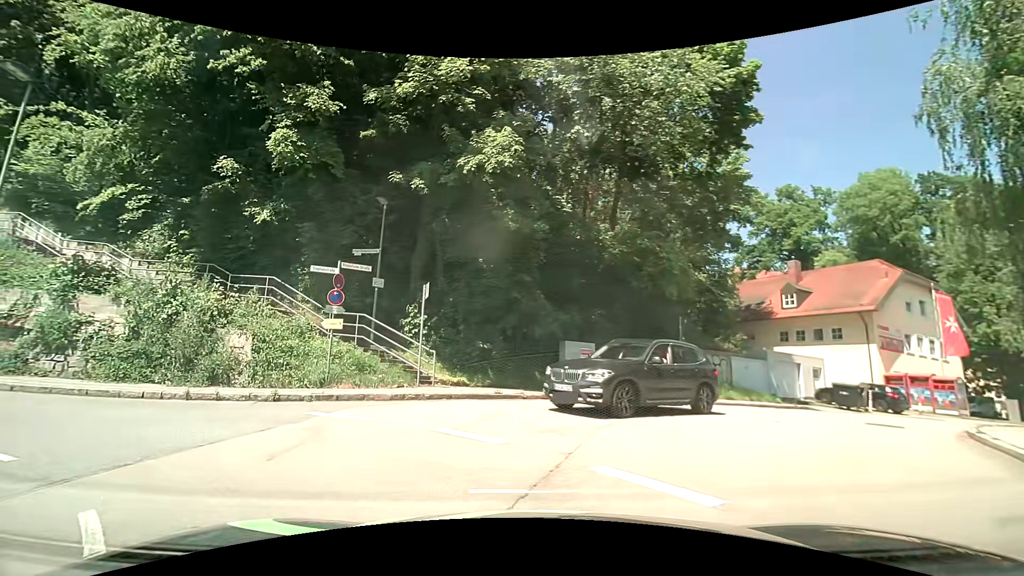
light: Day
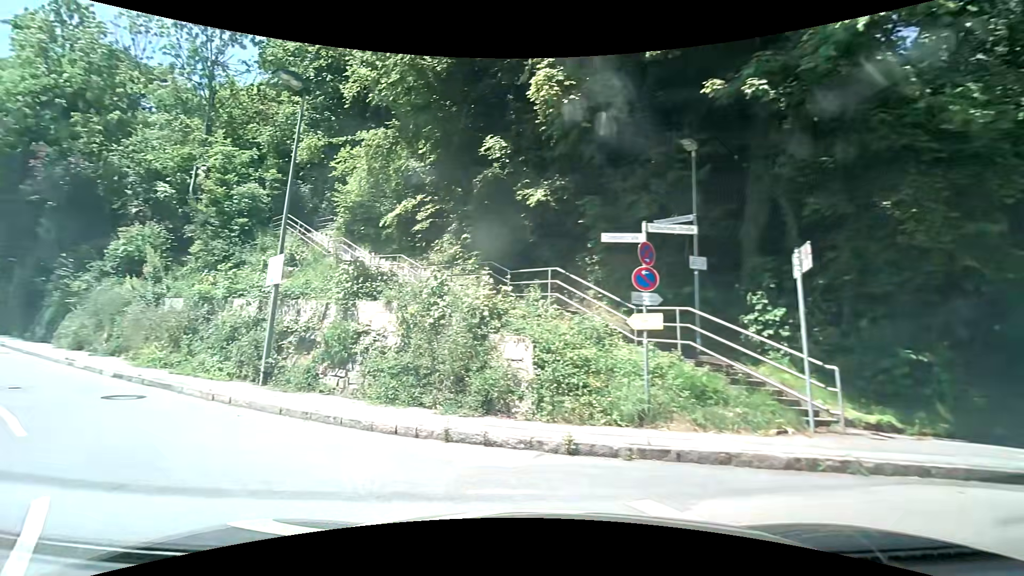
(-1.4, +5.5) m; -31°
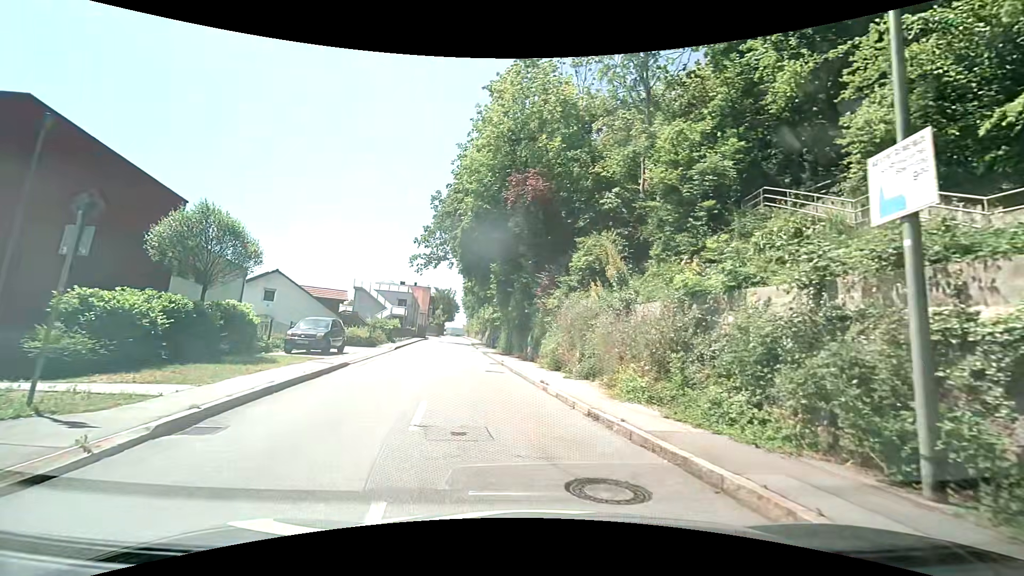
(-4.2, +7.3) m; -48°
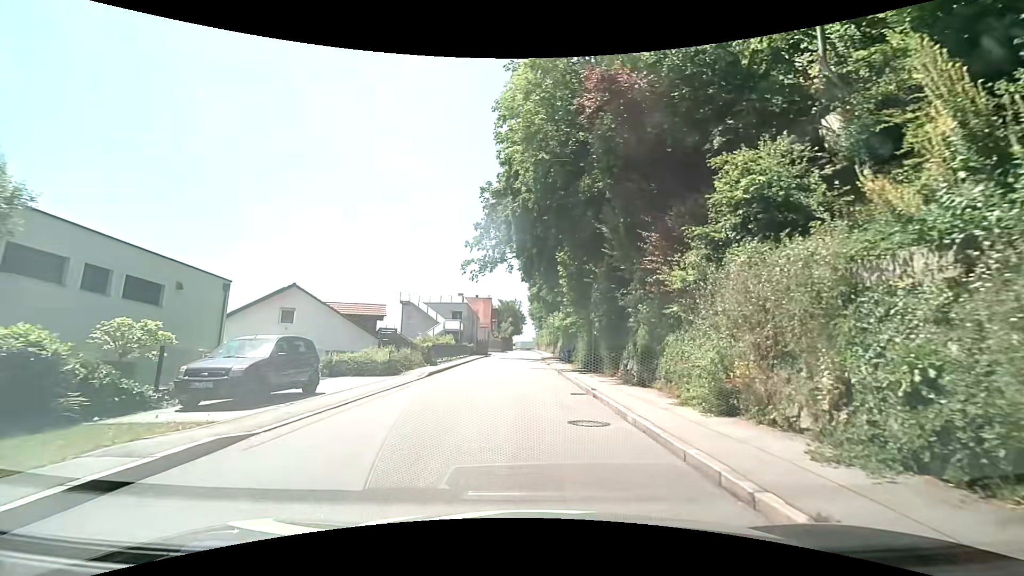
(-0.9, +10.7) m; -9°
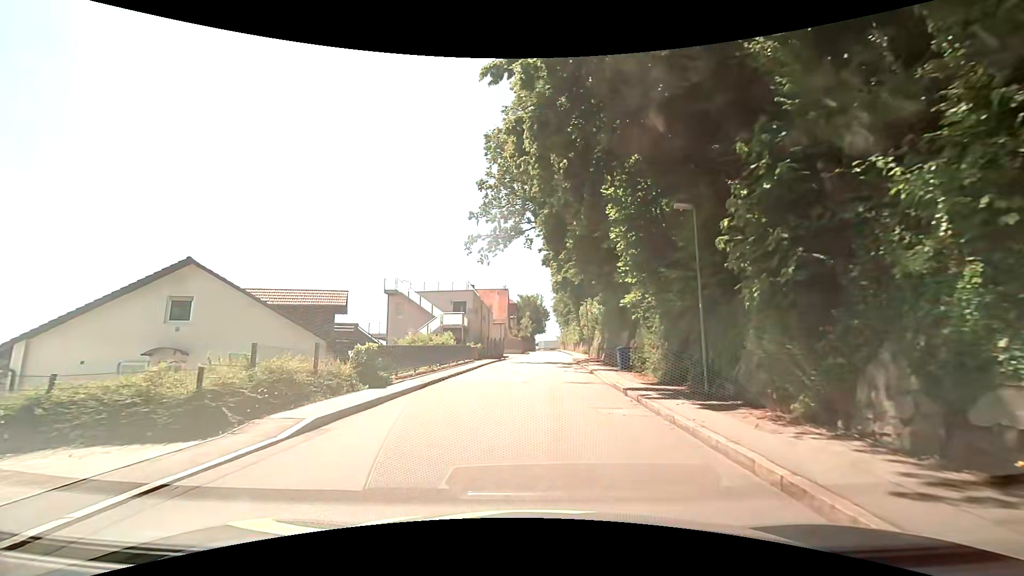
(-0.3, +13.7) m; -2°
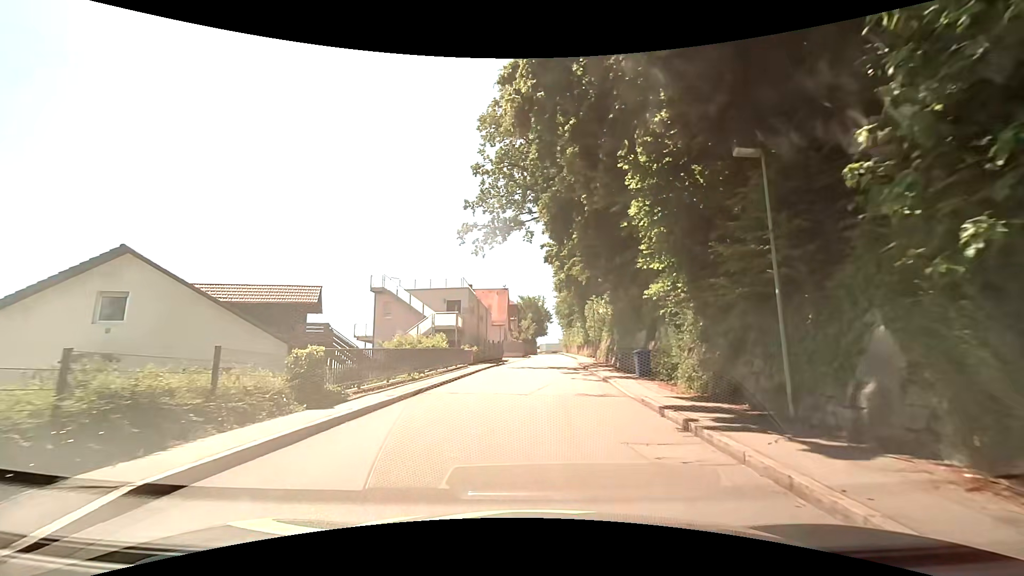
(0.0, +3.9) m; 0°
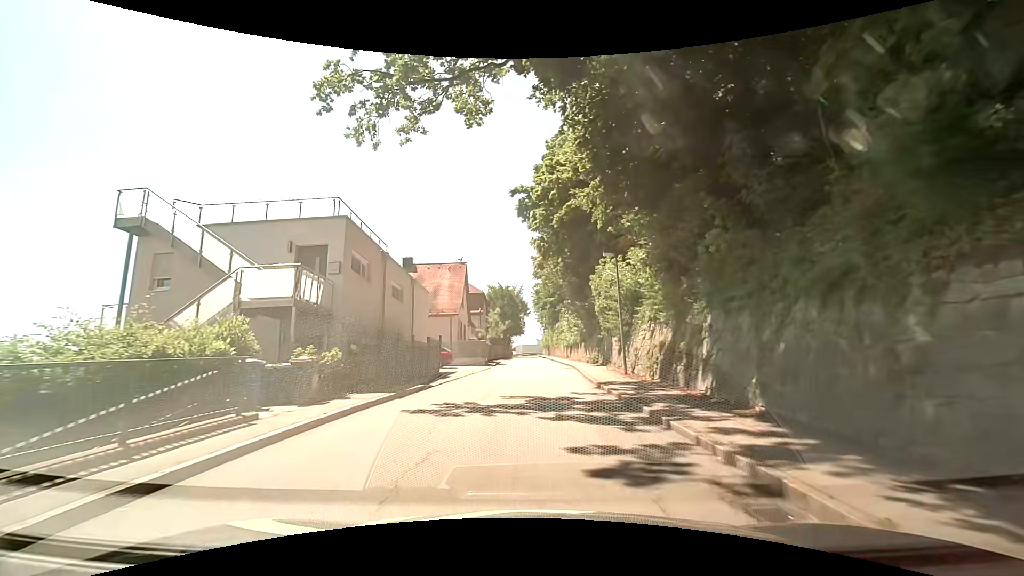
(+0.5, +21.0) m; +2°
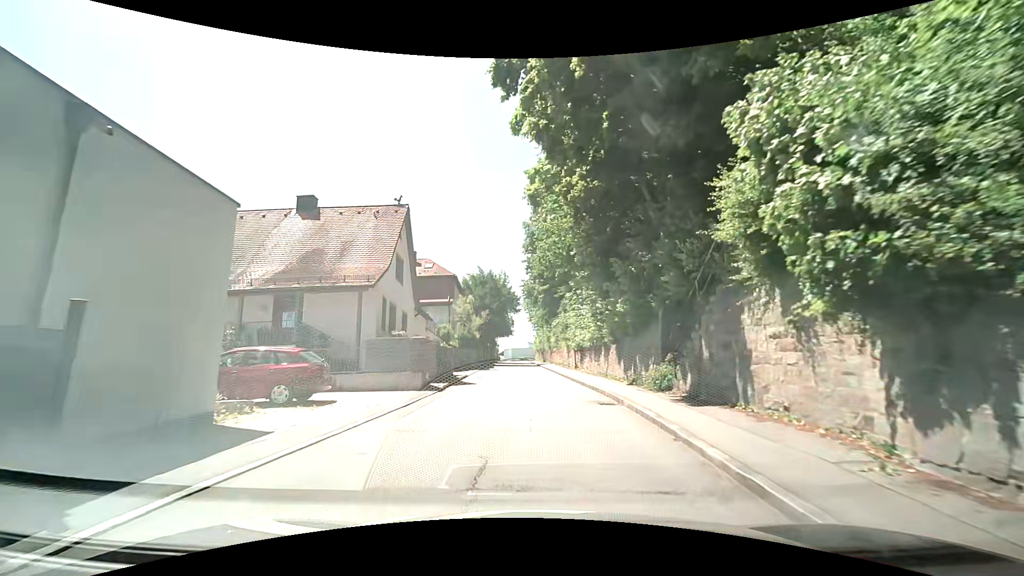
(+0.3, +18.5) m; +3°
(0, +10) (0, +20) (-1, +30) (-1, +40) (-2, +50) (-2, +60) (-2, +70) (-3, +80) (-4, +90) (-4, +100) m
